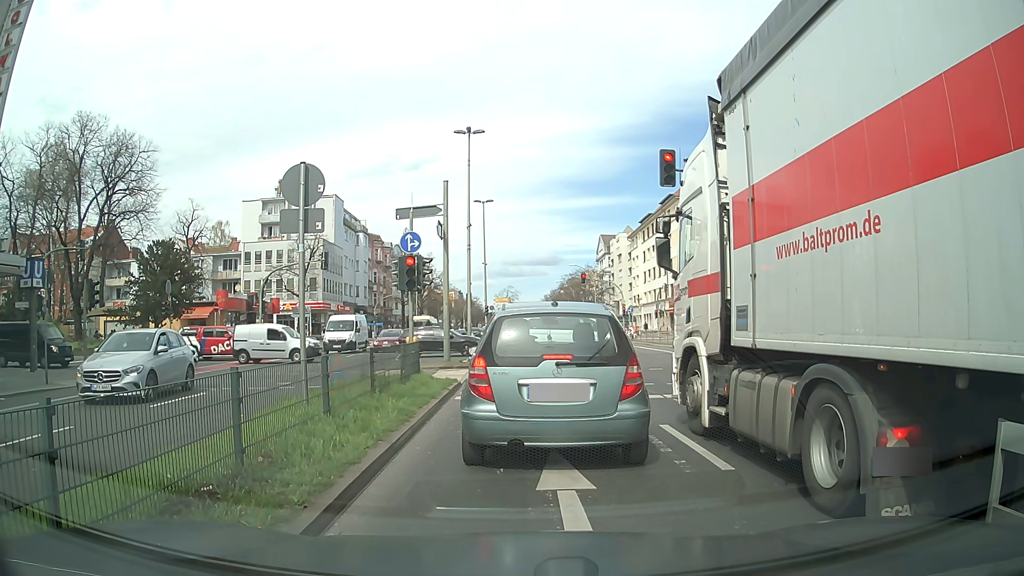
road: primary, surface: asphalt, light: Day
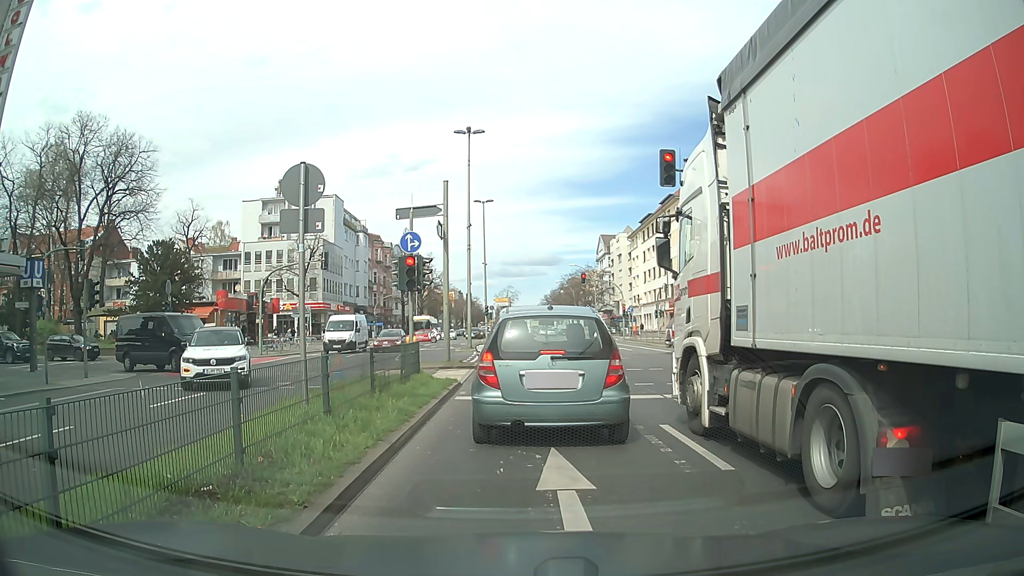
(0.0, 0.0) m; 0°
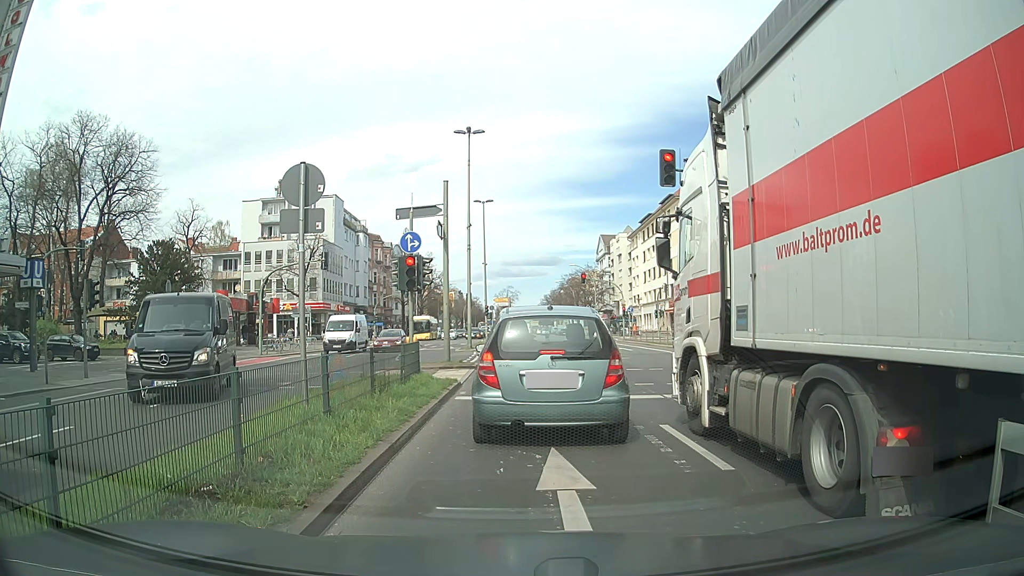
(0.0, 0.0) m; 0°
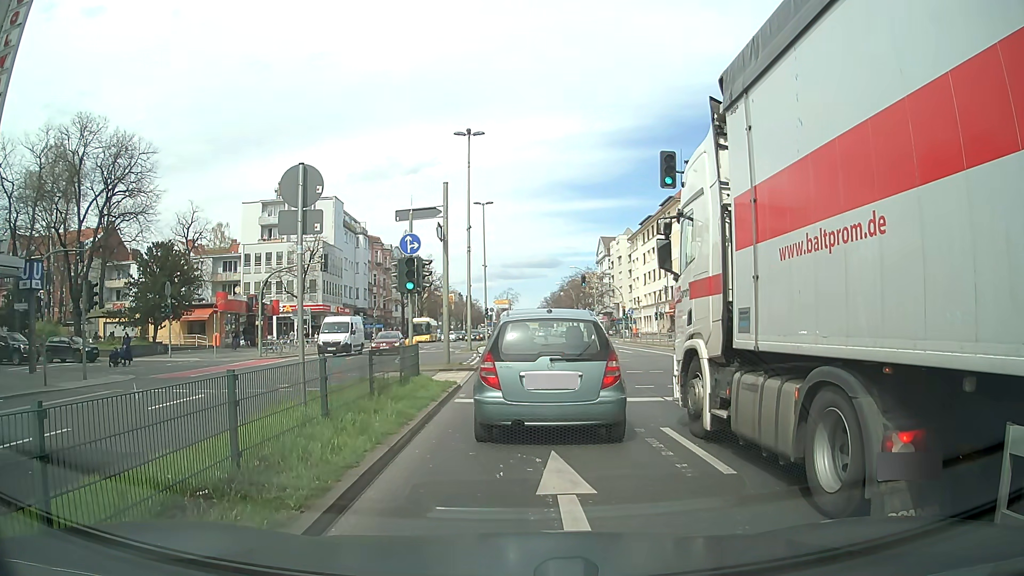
(0.0, +0.1) m; 0°
